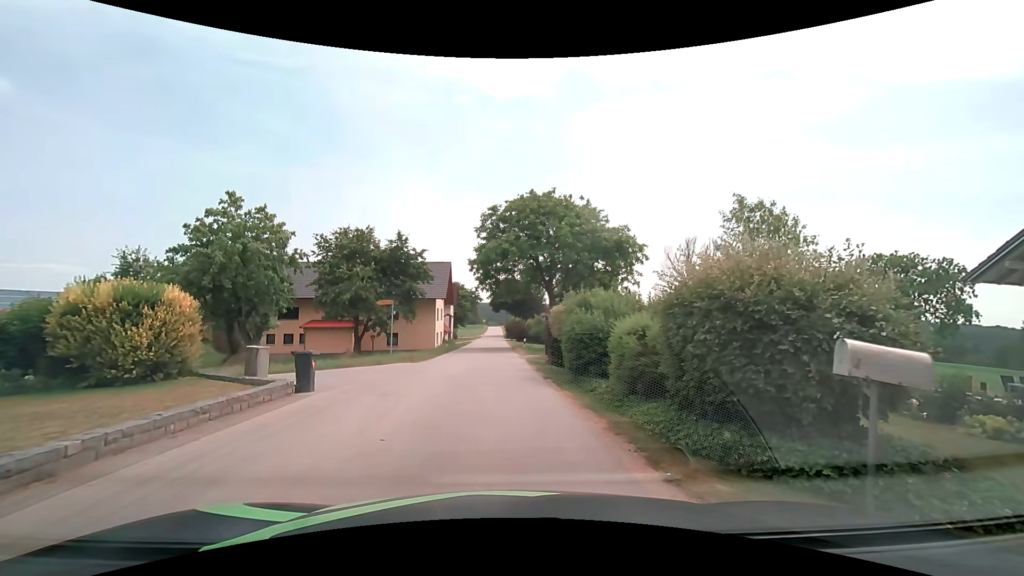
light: Day
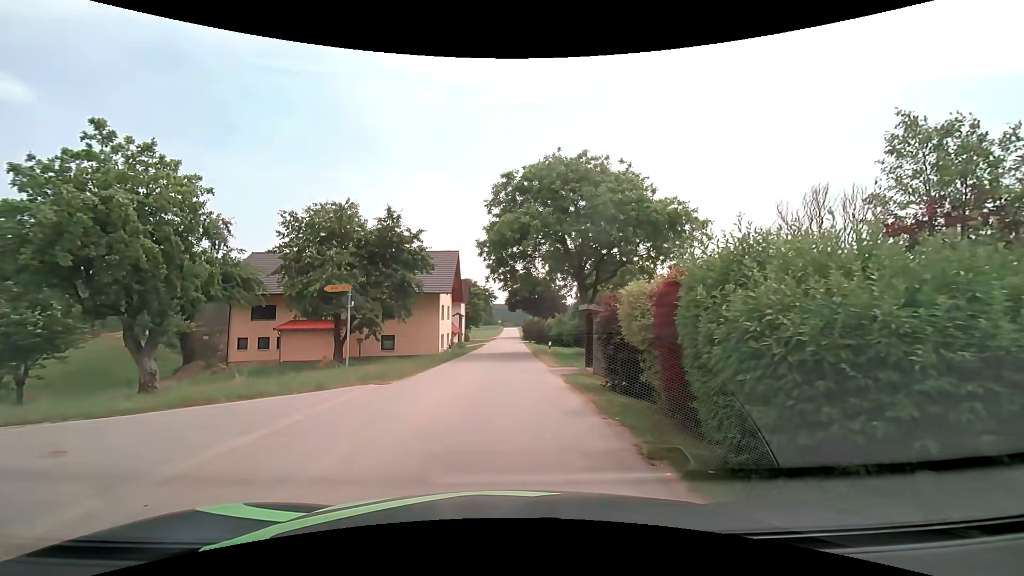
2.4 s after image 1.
(-0.3, +8.8) m; -3°
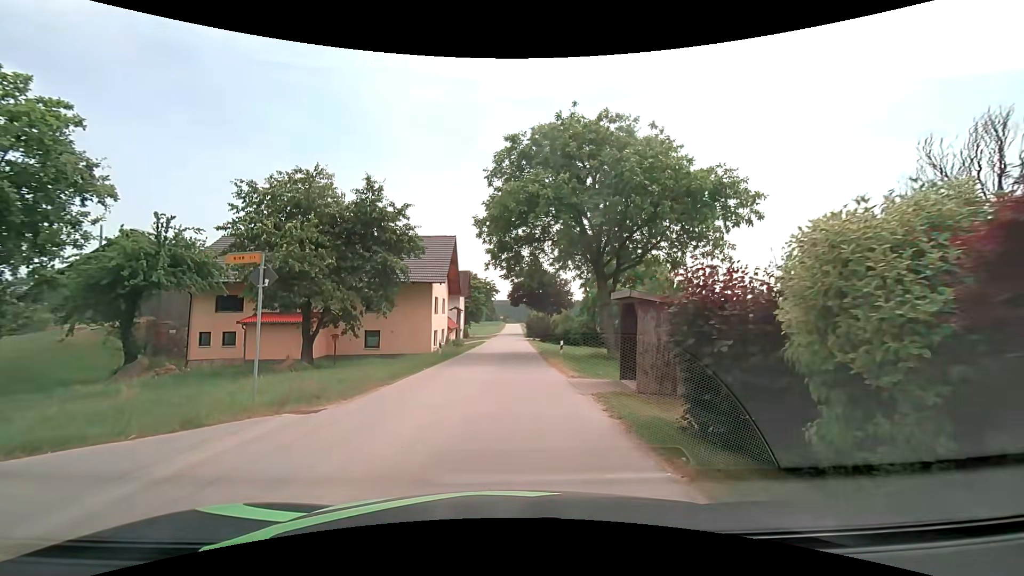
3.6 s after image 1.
(0.0, +5.4) m; 0°
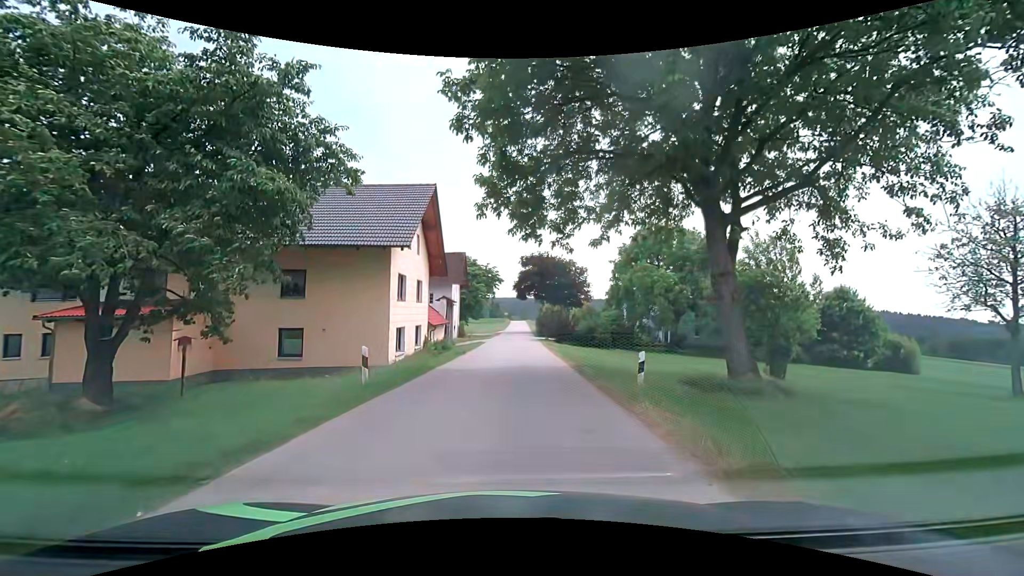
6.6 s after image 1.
(0.0, +14.0) m; -1°
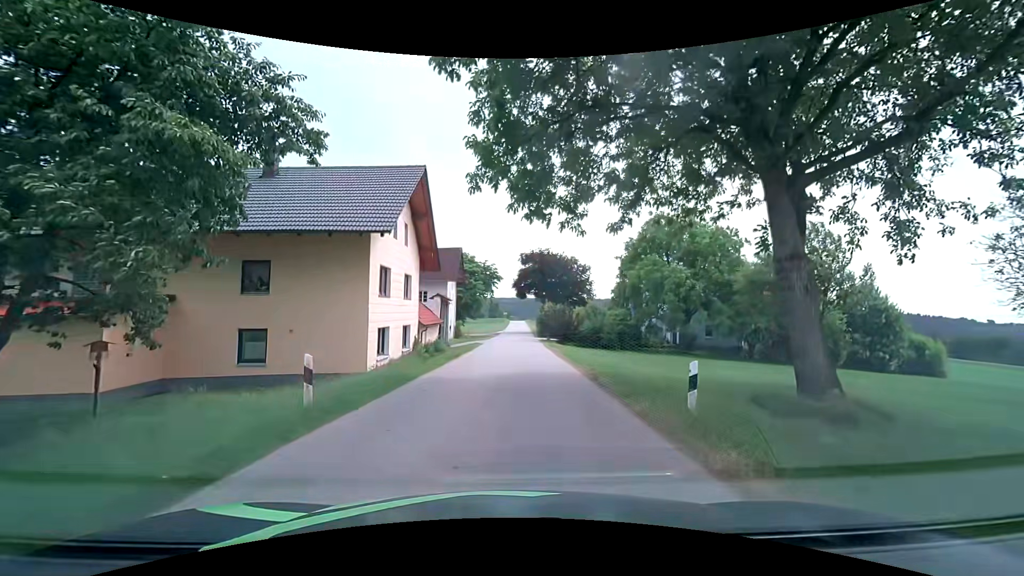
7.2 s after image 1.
(0.0, +3.1) m; +1°
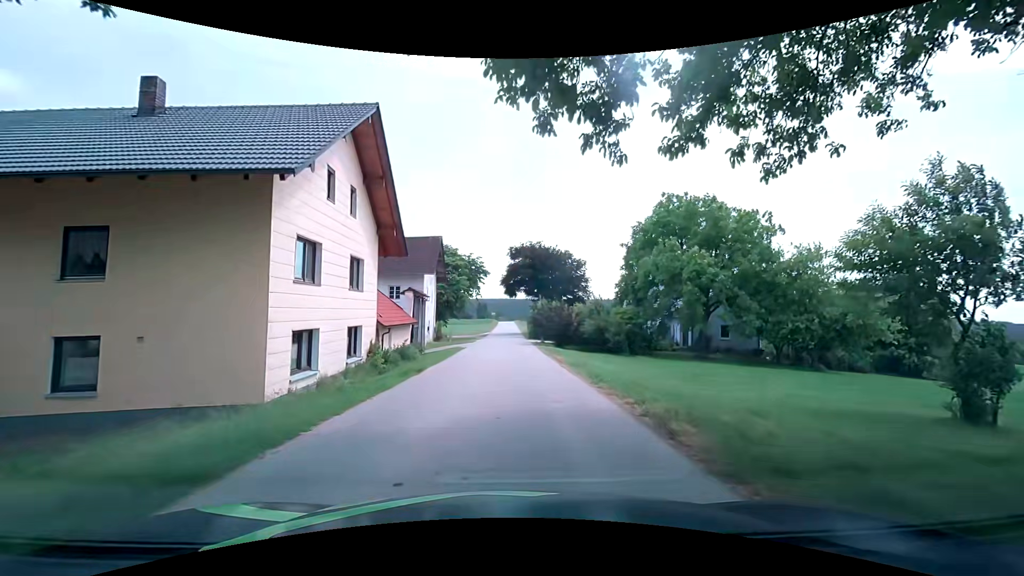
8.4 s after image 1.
(0.0, +6.8) m; +1°
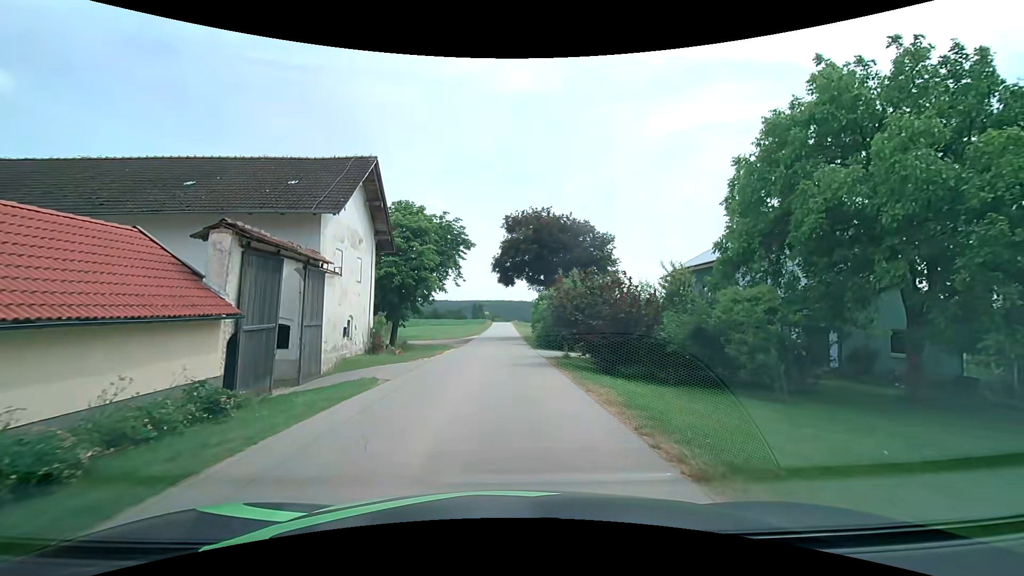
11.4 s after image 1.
(+0.3, +20.5) m; +1°
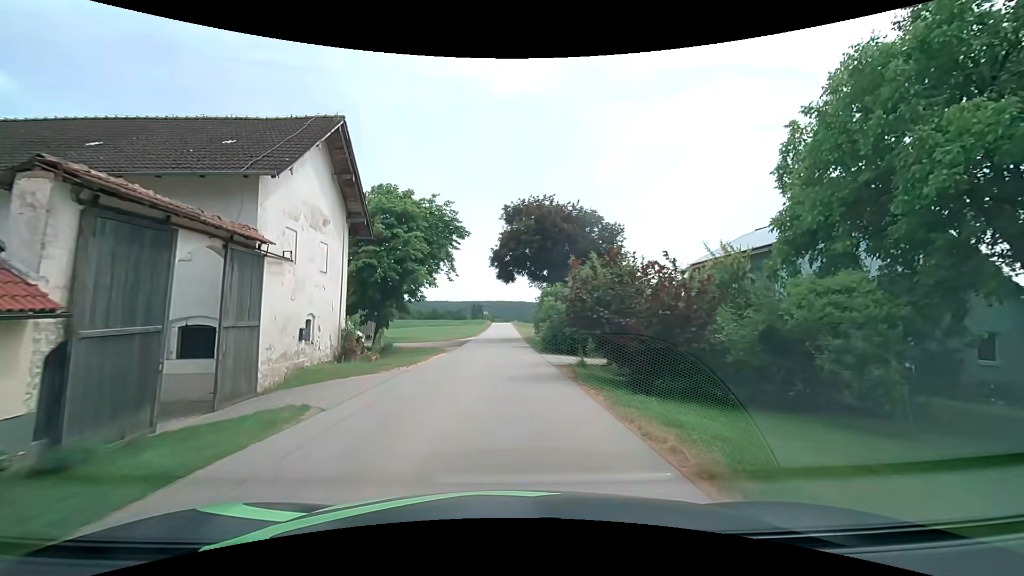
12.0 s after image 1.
(0.0, +4.5) m; 0°
(0, +10) (0, +20) (0, +30) (0, +40) (0, +50) (0, +60) (-1, +70) (0, +80) (0, +90) (0, +100) m
